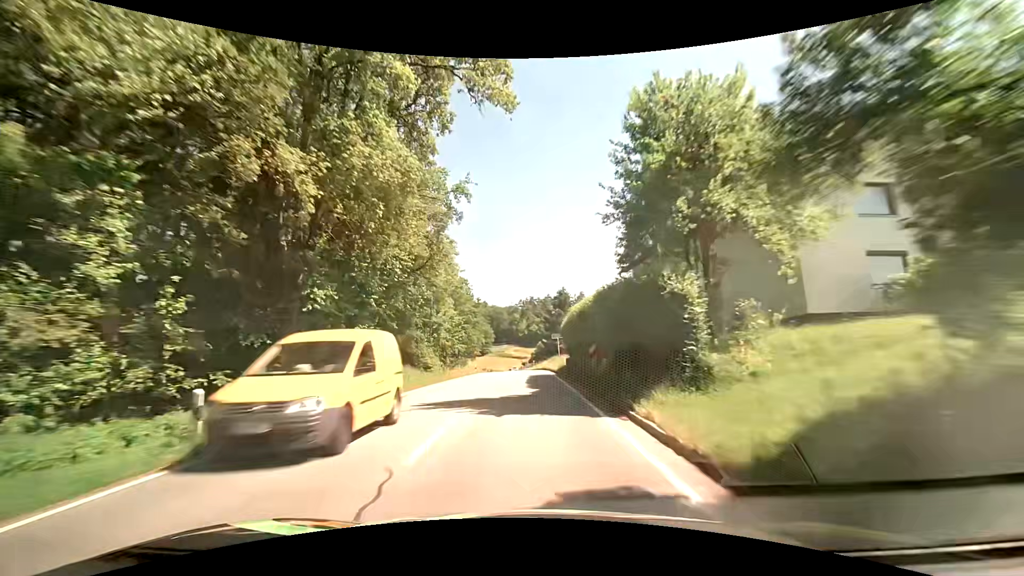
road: secondary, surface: asphalt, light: Day
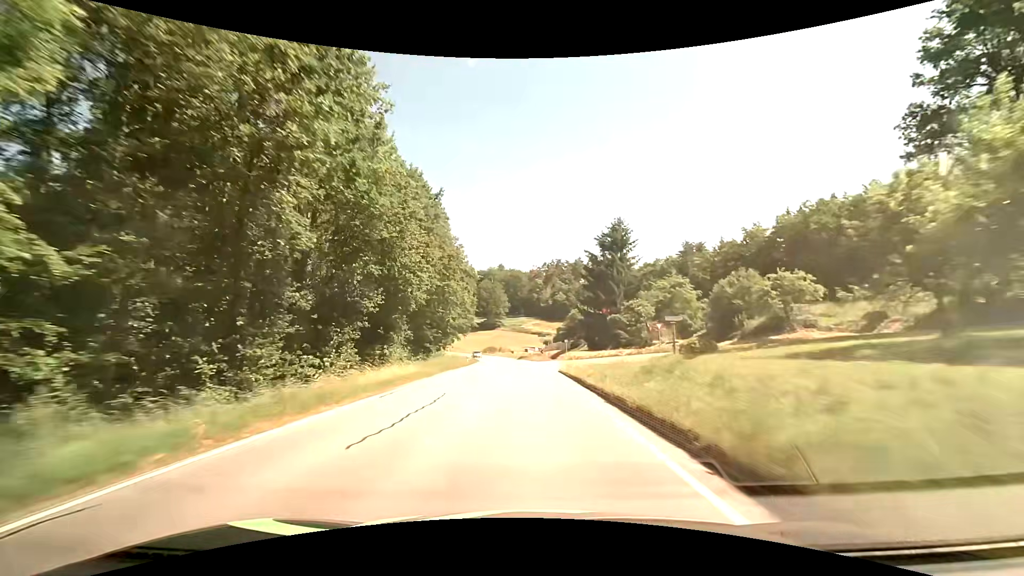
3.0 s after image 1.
(-0.3, +56.7) m; -1°
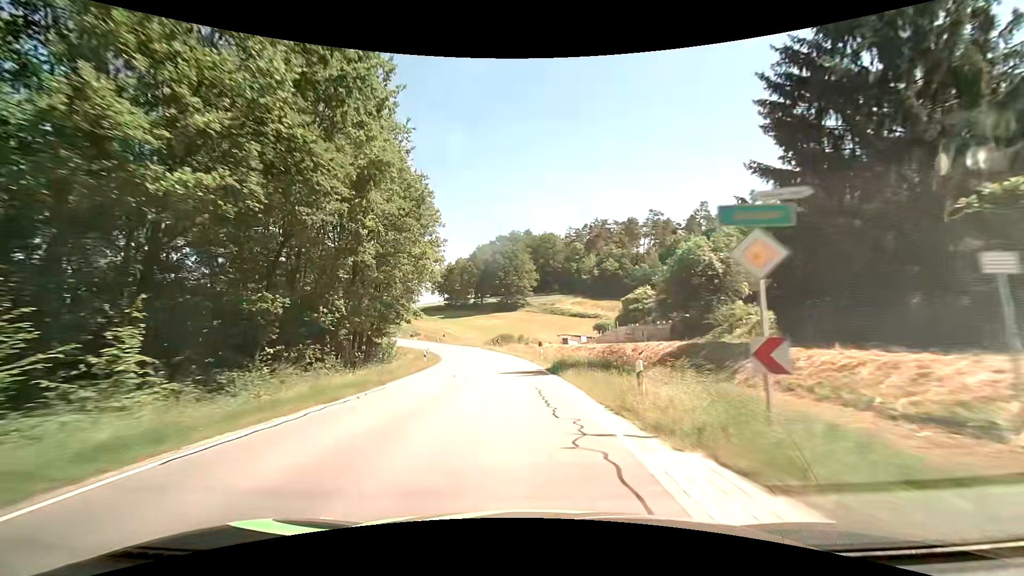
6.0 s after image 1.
(-1.6, +57.6) m; -4°
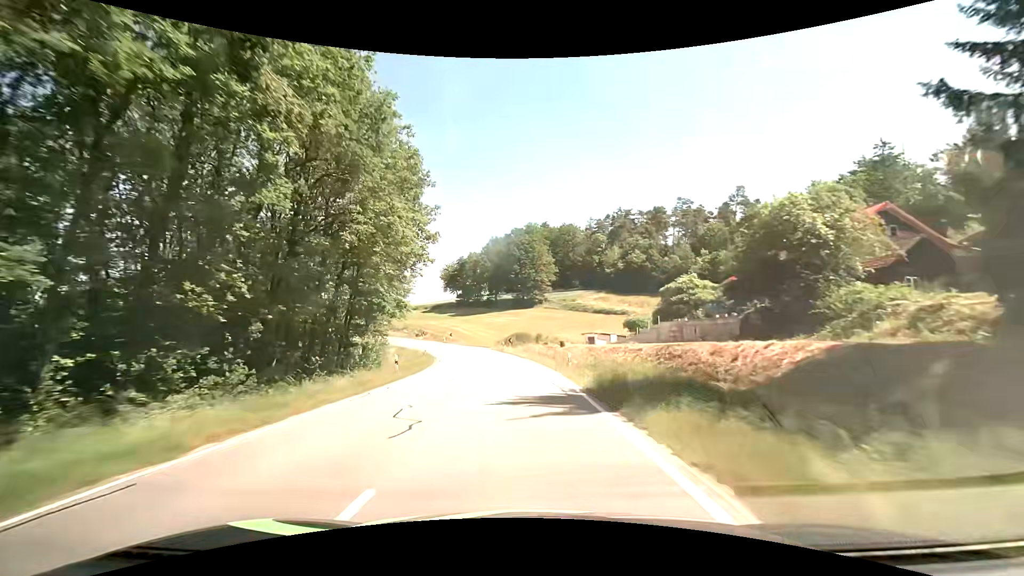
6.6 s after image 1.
(-0.1, +11.3) m; -1°
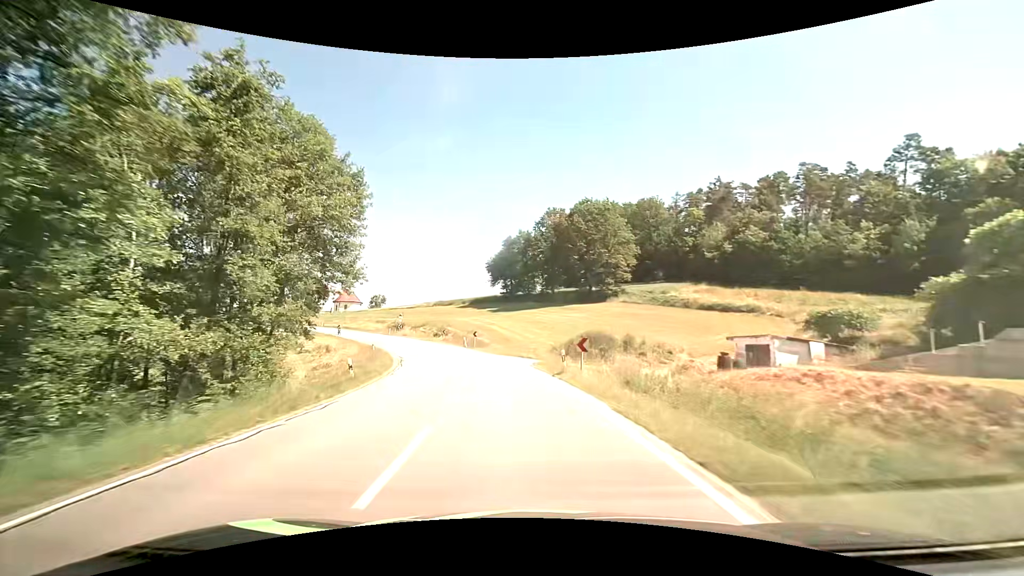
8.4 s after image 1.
(-2.2, +32.2) m; -8°
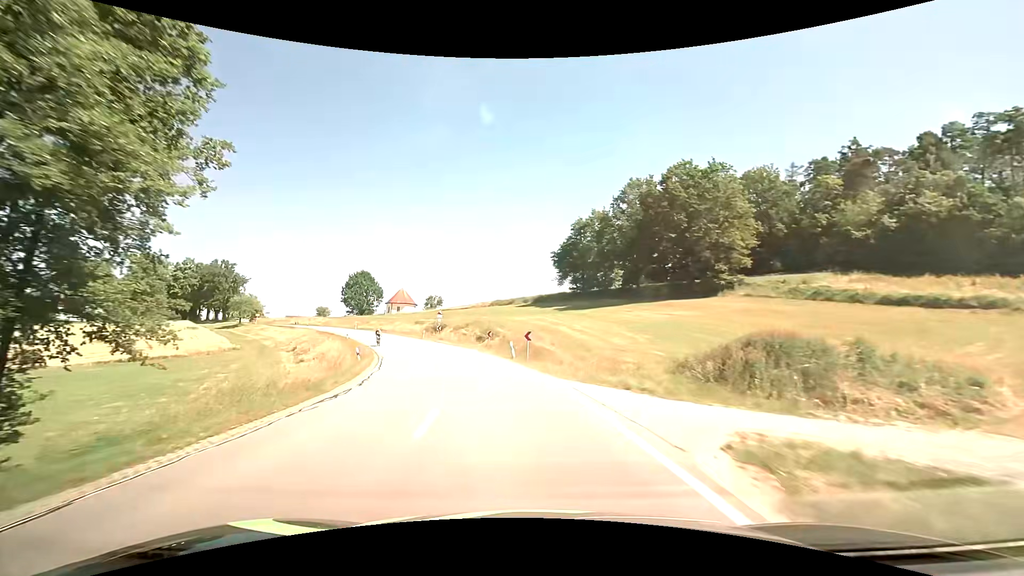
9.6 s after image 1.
(-1.2, +20.1) m; -8°
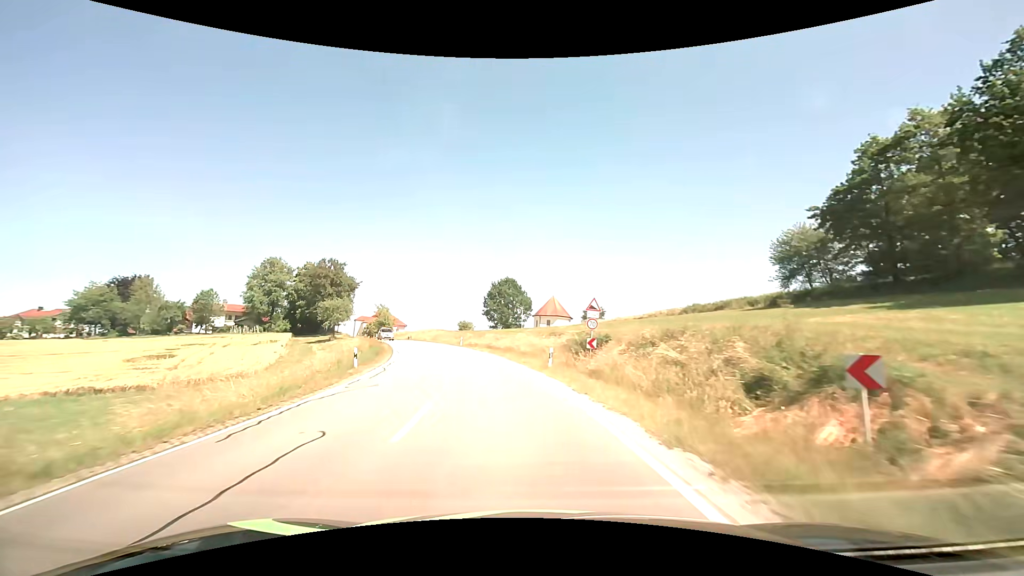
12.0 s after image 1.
(-5.5, +35.6) m; -19°
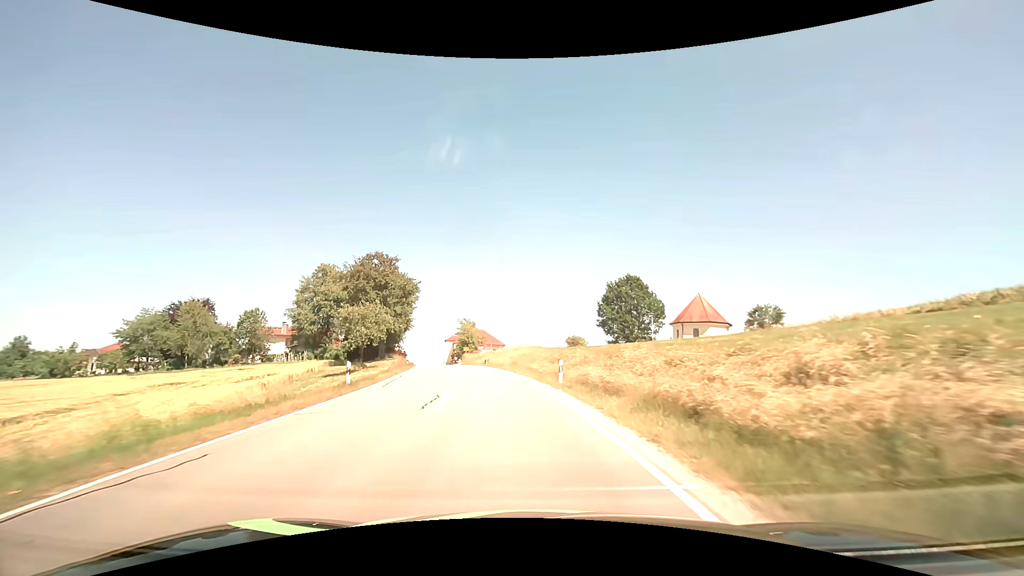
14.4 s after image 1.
(-3.6, +31.8) m; -13°
(0, +10) (-1, +20) (-3, +30) (-5, +40) (-7, +49) (-9, +59) (-11, +69) (-13, +79) (-16, +88) (-19, +98) m
